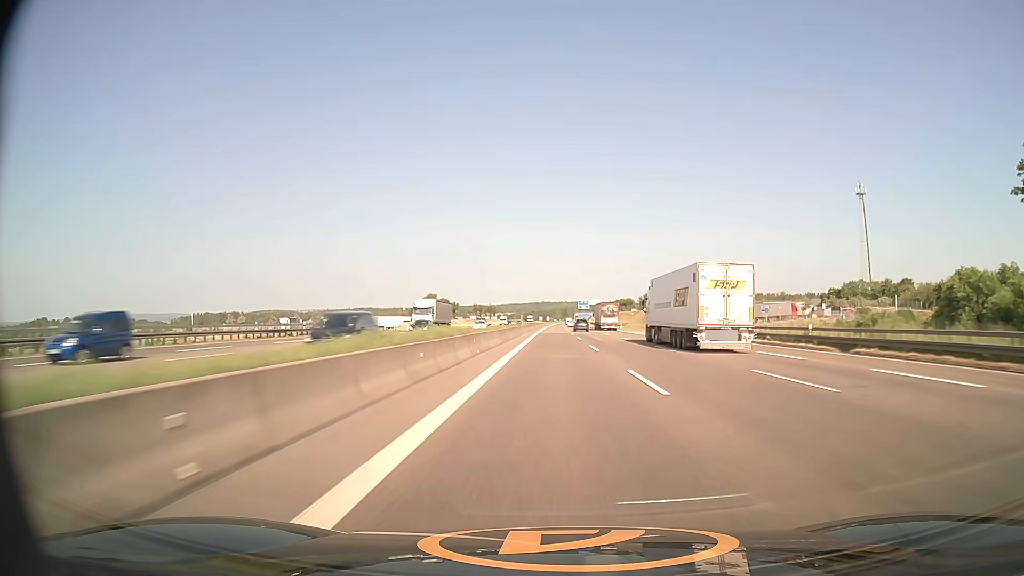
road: motorway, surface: asphalt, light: Day
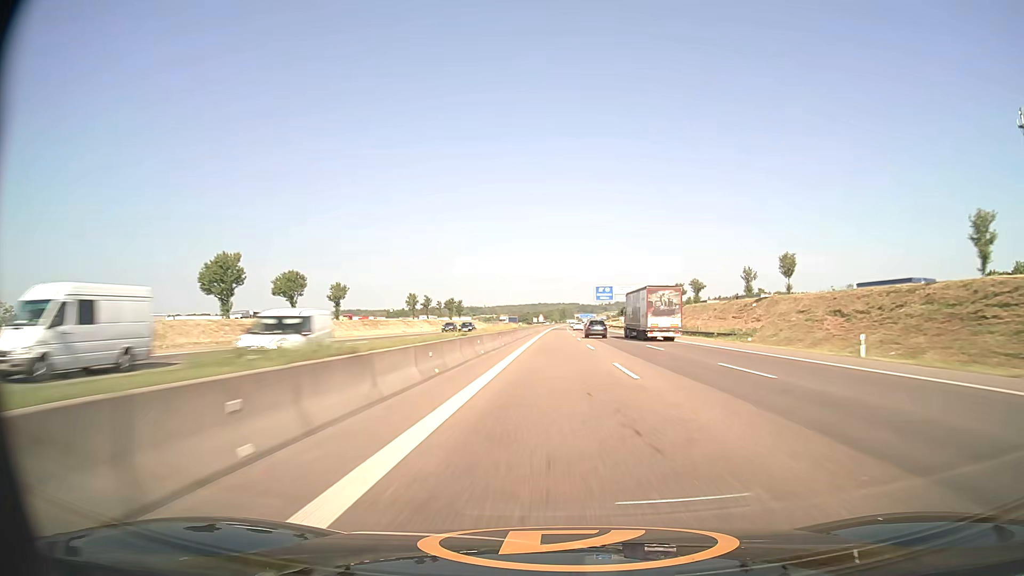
(+0.1, +103.8) m; 0°
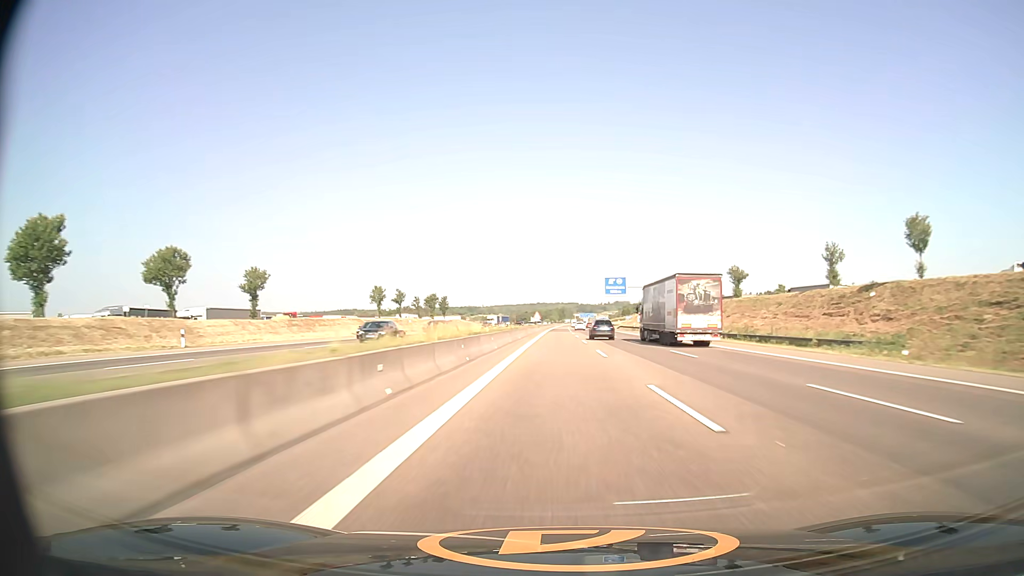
(+0.1, +26.0) m; 0°
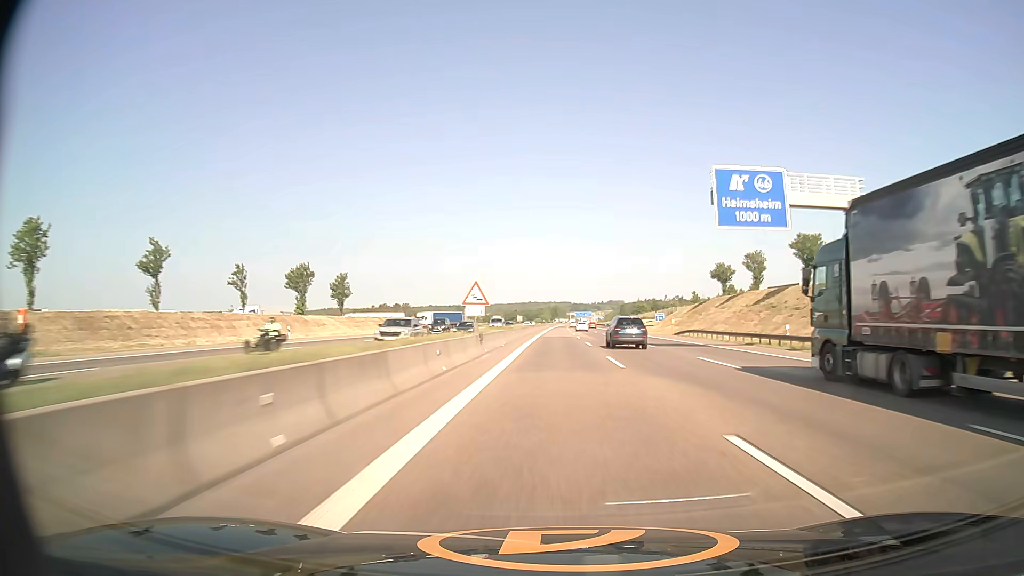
(+0.4, +78.3) m; +1°
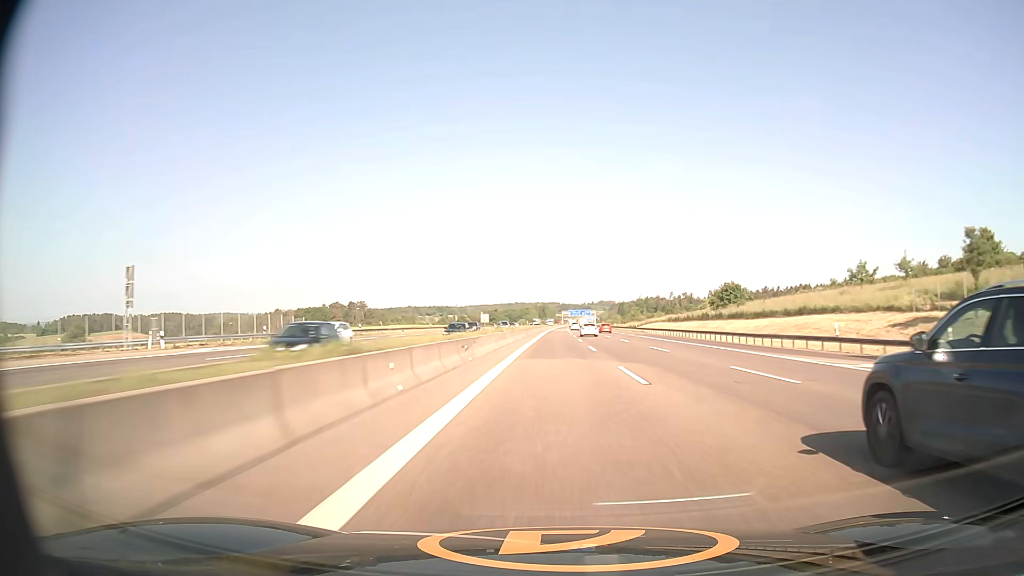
(+1.0, +130.8) m; +1°
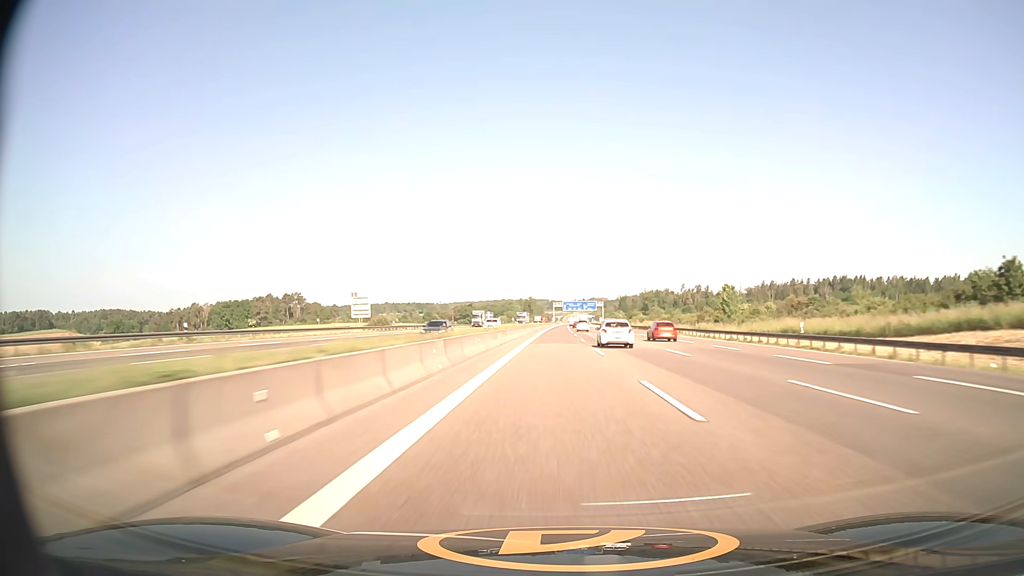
(+1.2, +131.2) m; +1°
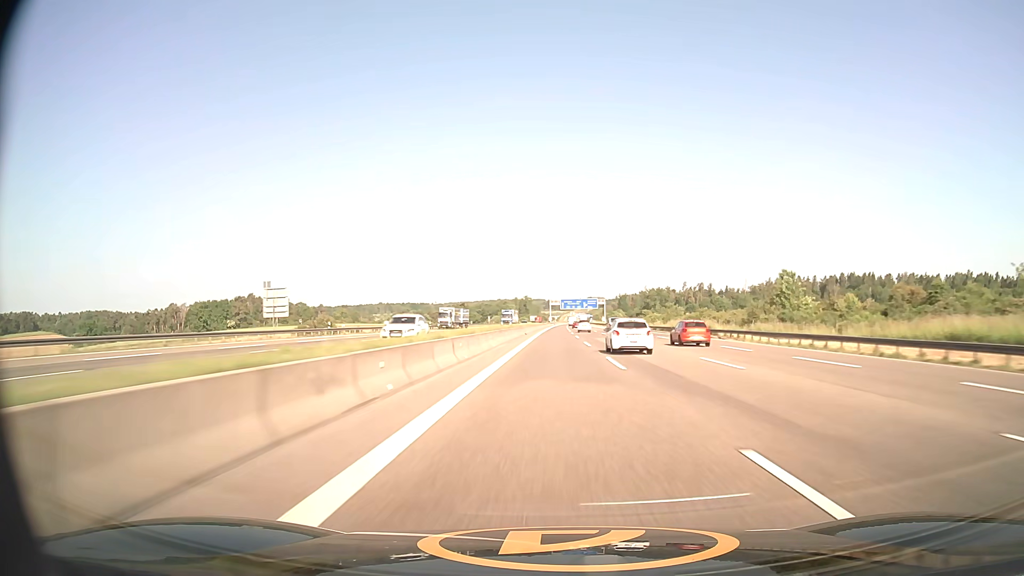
(+0.1, +26.2) m; 0°
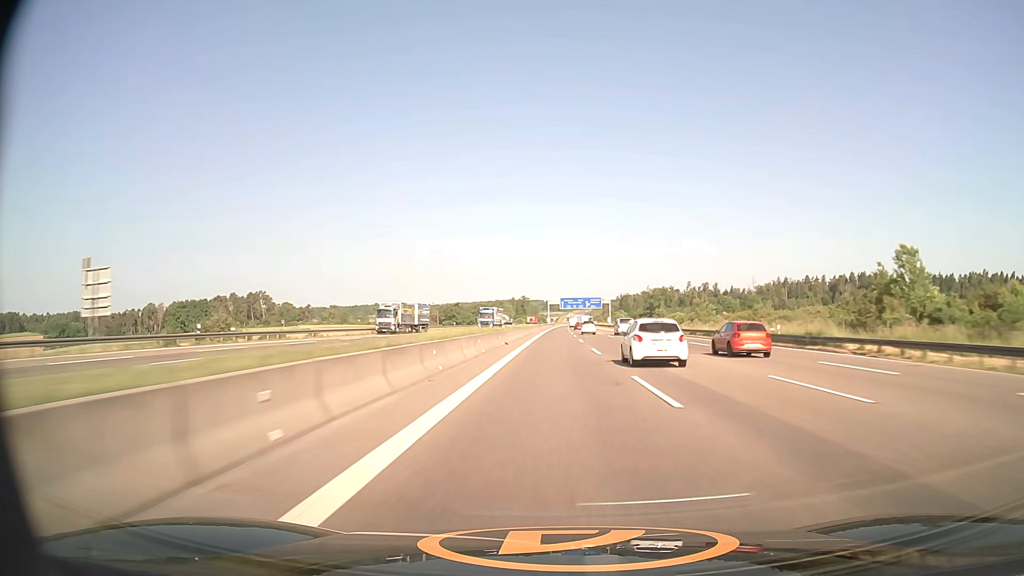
(0.0, +26.2) m; 0°
(0, +10) (0, +20) (0, +30) (0, +40) (0, +50) (0, +60) (0, +70) (0, +80) (0, +90) (+1, +100) m
